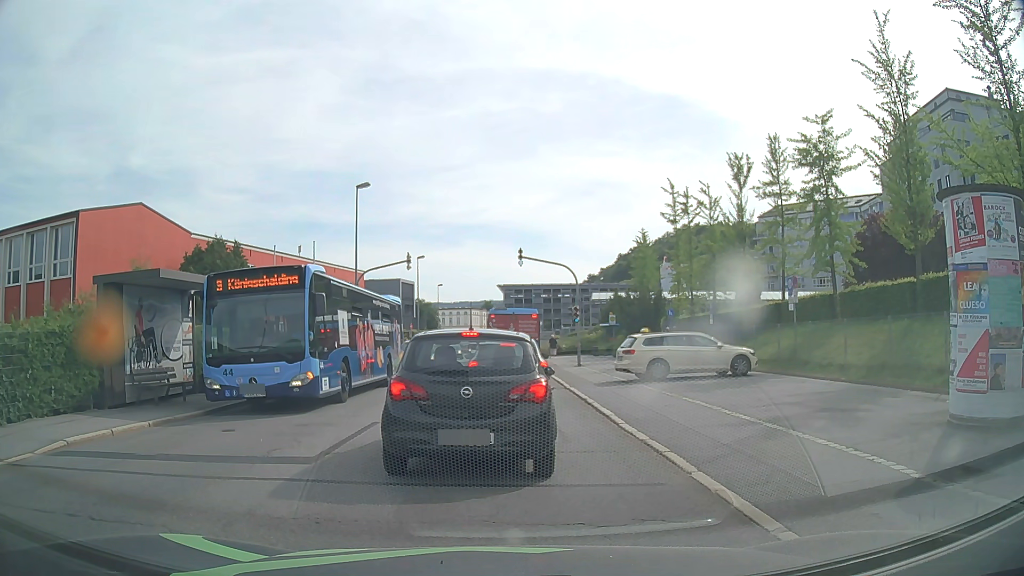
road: tertiary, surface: asphalt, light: Day
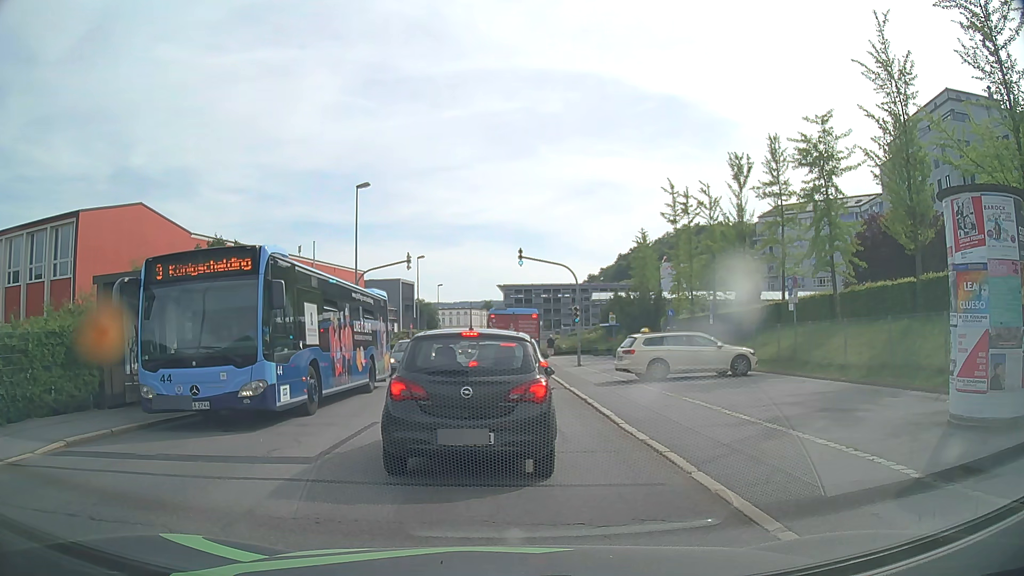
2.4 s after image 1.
(0.0, 0.0) m; 0°
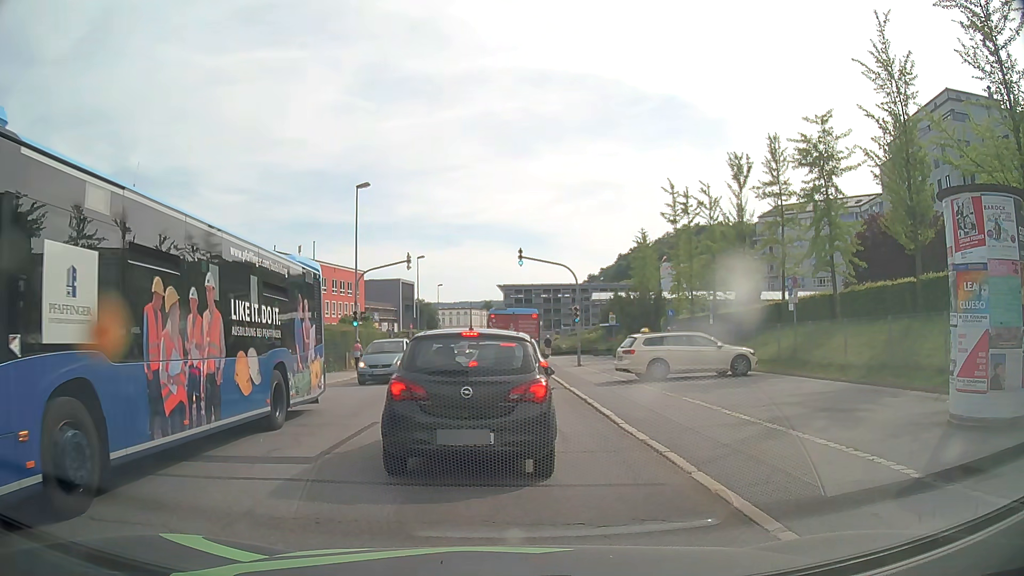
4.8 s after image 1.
(0.0, 0.0) m; 0°
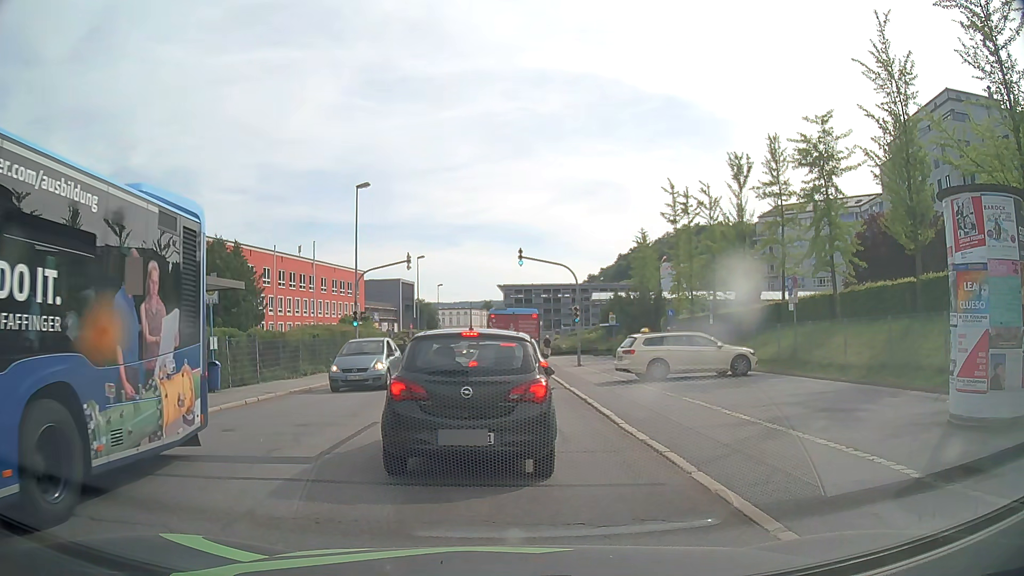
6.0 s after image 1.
(0.0, 0.0) m; 0°
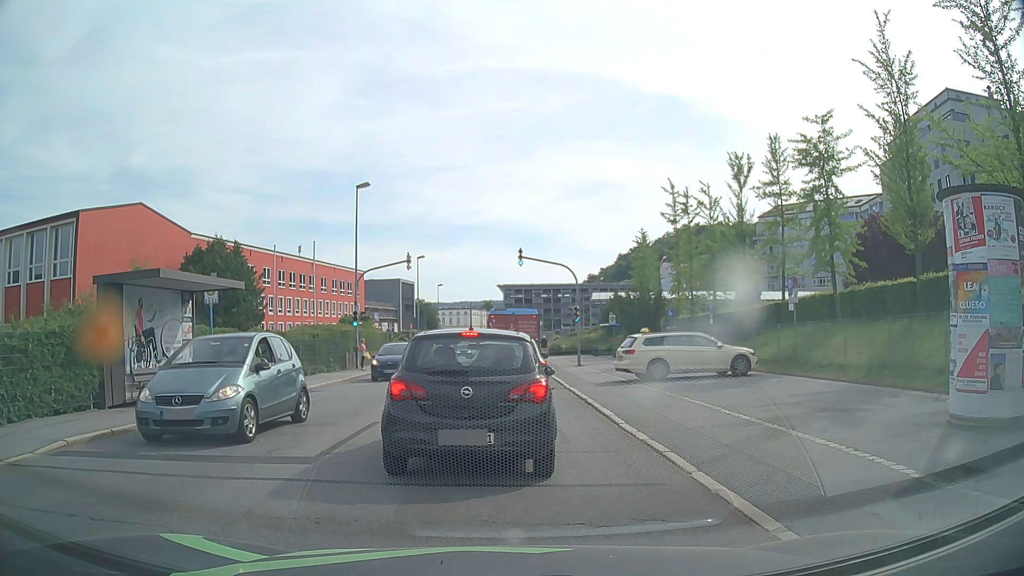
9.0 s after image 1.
(0.0, 0.0) m; 0°
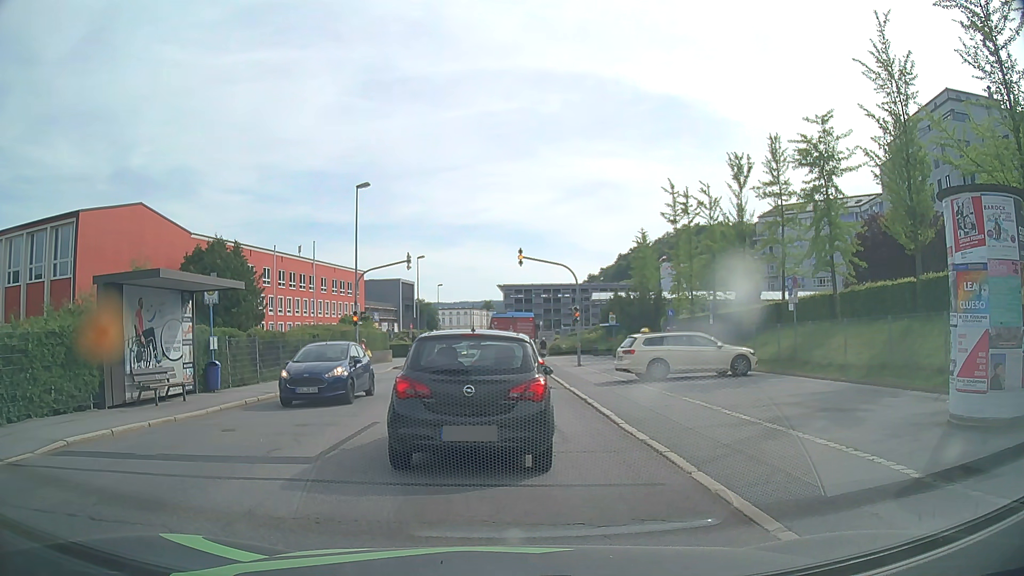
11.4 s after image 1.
(0.0, 0.0) m; 0°
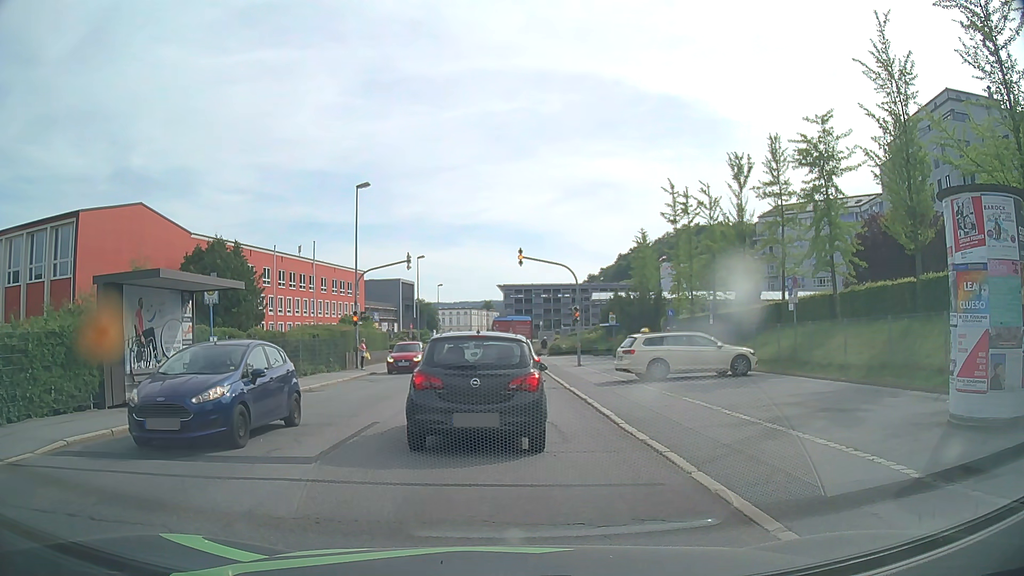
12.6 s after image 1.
(0.0, 0.0) m; 0°
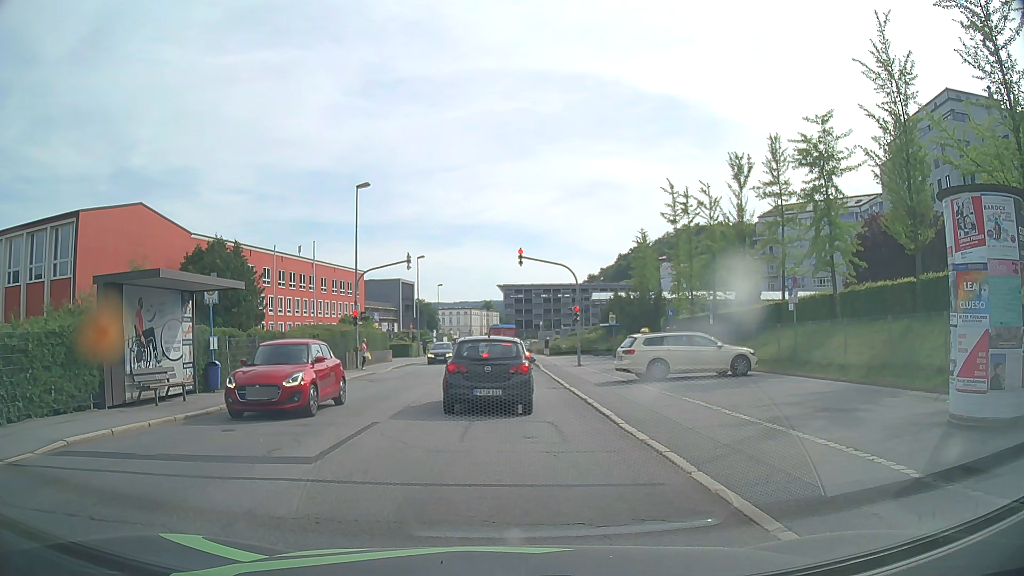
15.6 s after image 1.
(0.0, 0.0) m; 0°
